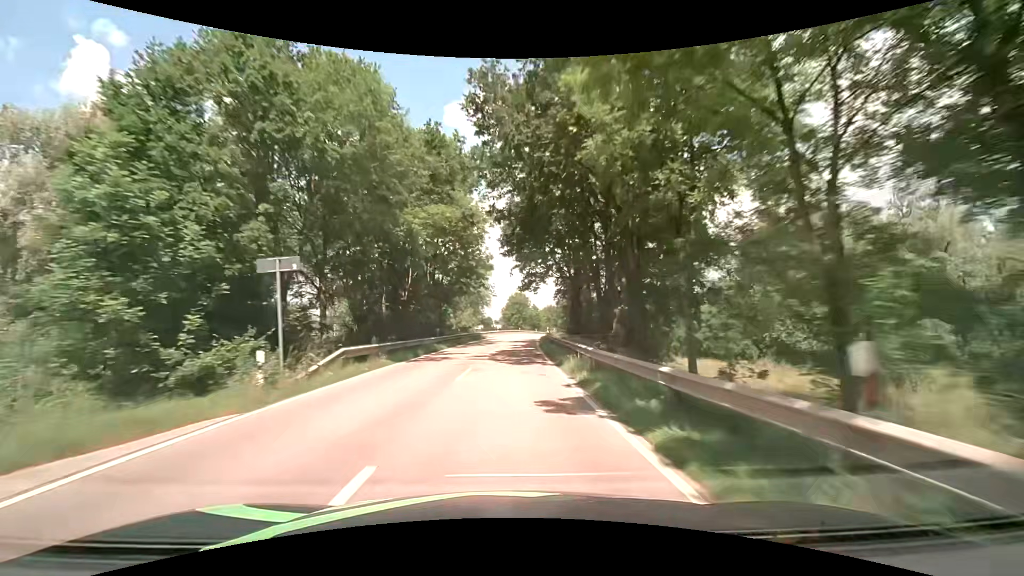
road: tertiary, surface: asphalt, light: Day
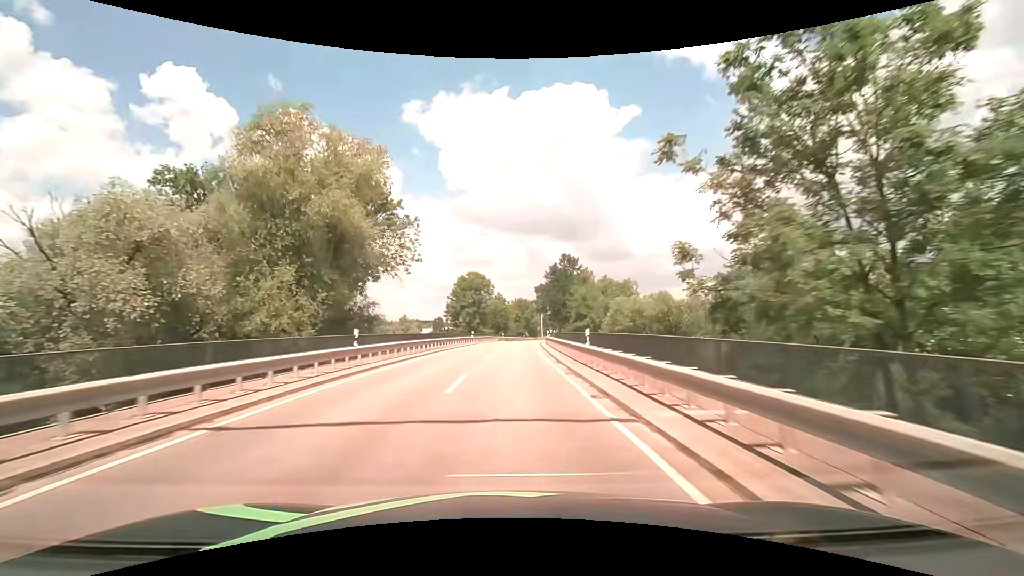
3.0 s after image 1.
(+2.0, +62.4) m; +5°
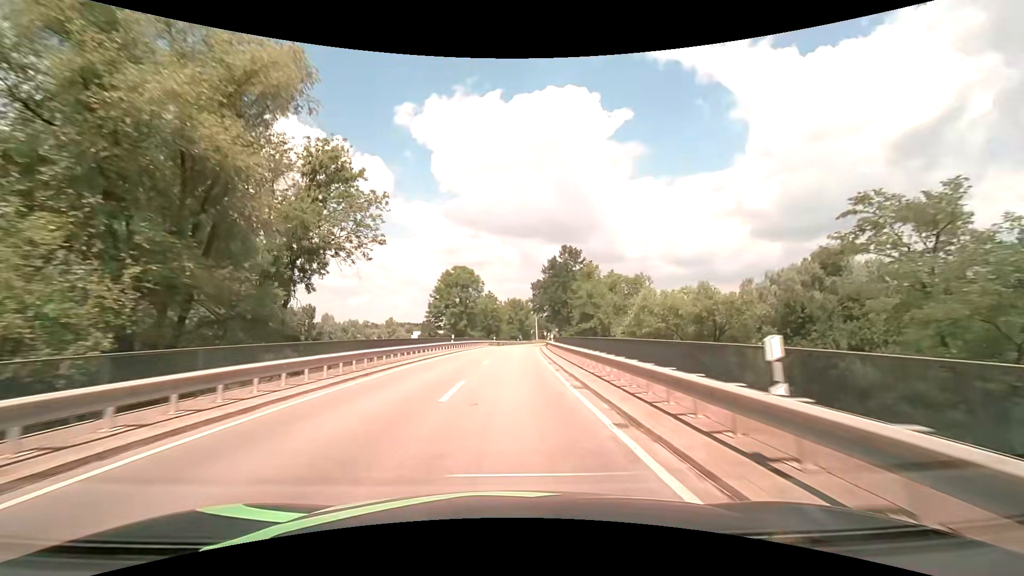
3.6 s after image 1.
(+0.1, +12.5) m; +1°
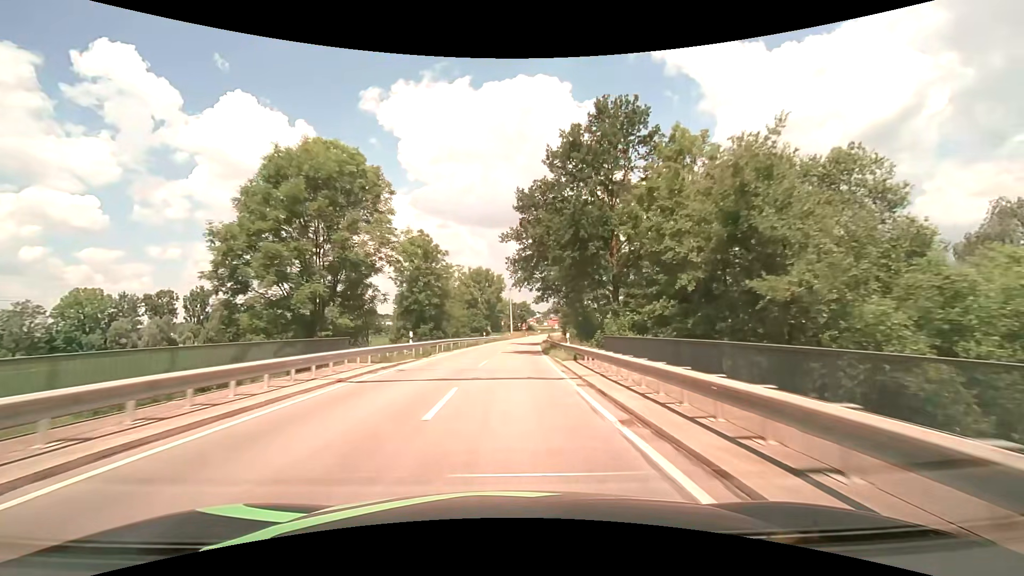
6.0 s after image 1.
(+1.3, +50.2) m; +3°
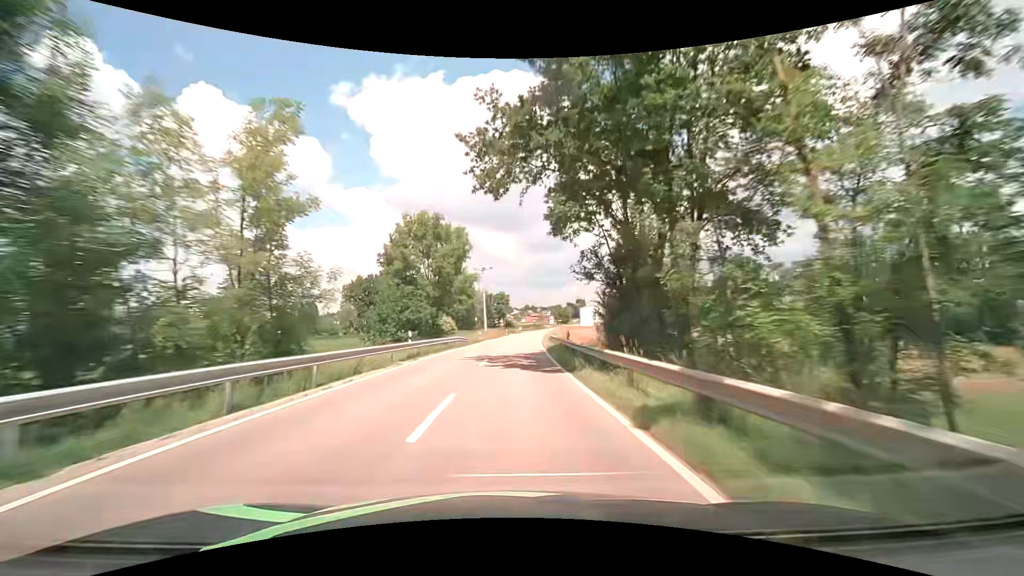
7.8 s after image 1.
(+0.8, +37.9) m; +2°
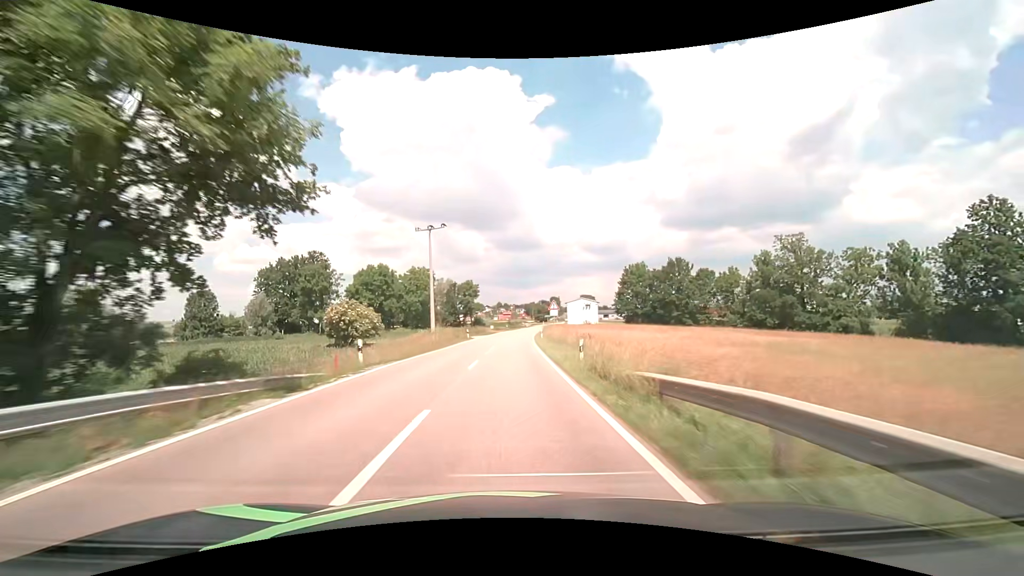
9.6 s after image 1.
(+1.1, +38.2) m; +3°
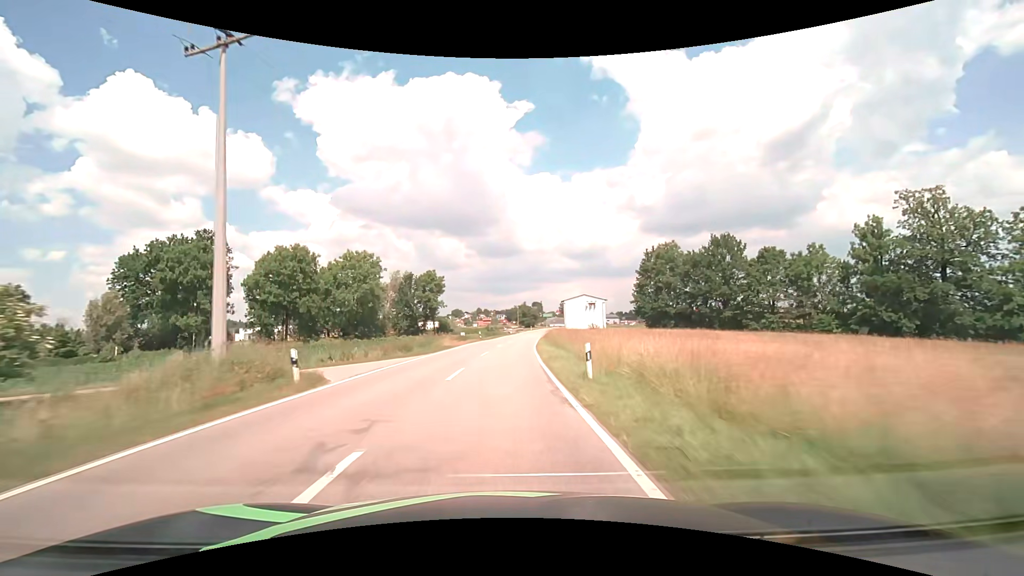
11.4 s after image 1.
(+0.9, +38.4) m; +2°
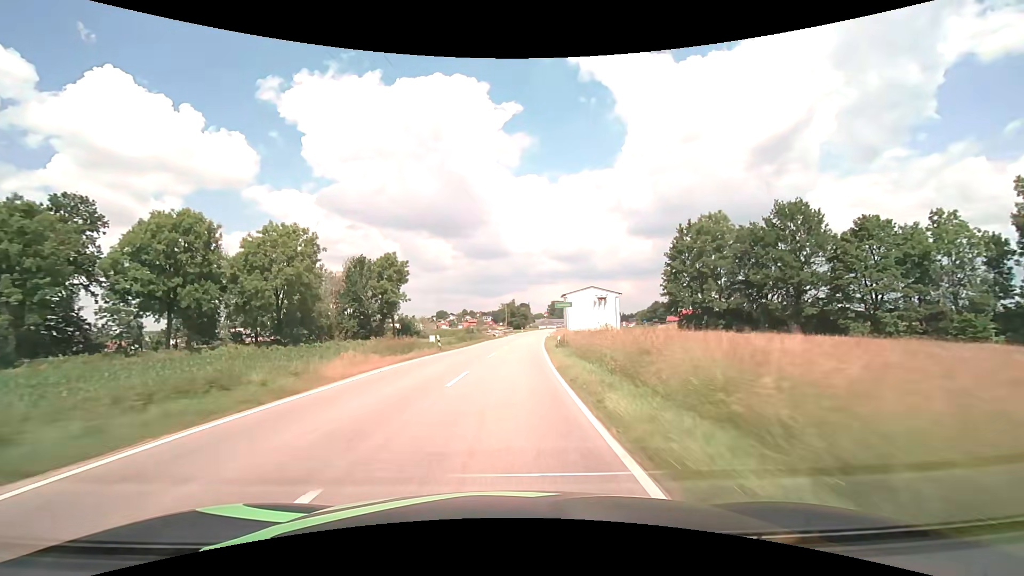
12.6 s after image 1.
(+0.2, +25.7) m; +1°
(0, +10) (0, +20) (+1, +30) (+1, +40) (+2, +50) (+3, +60) (+4, +70) (+5, +80) (+6, +90) (+7, +100) m
